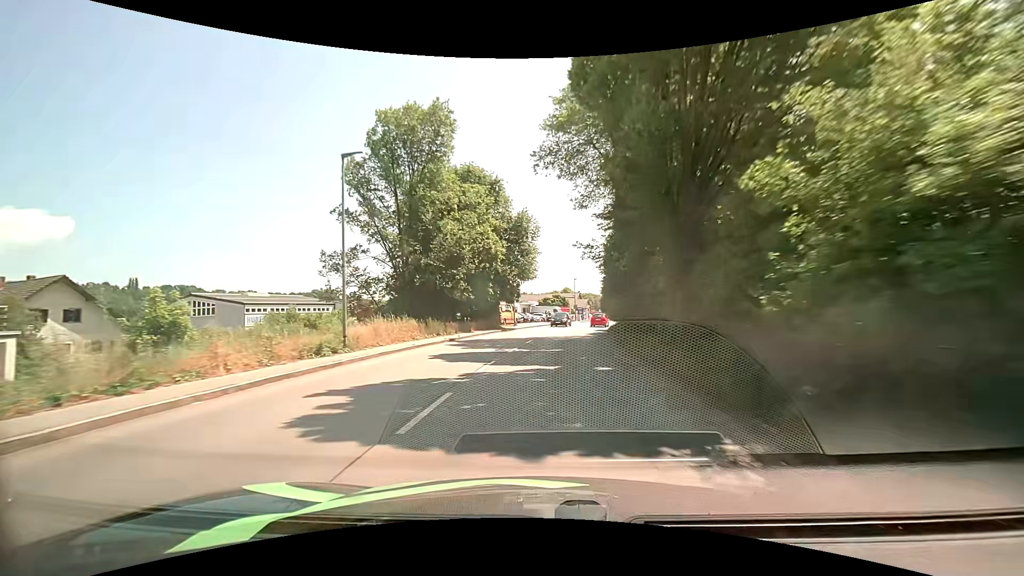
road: tertiary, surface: asphalt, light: Day
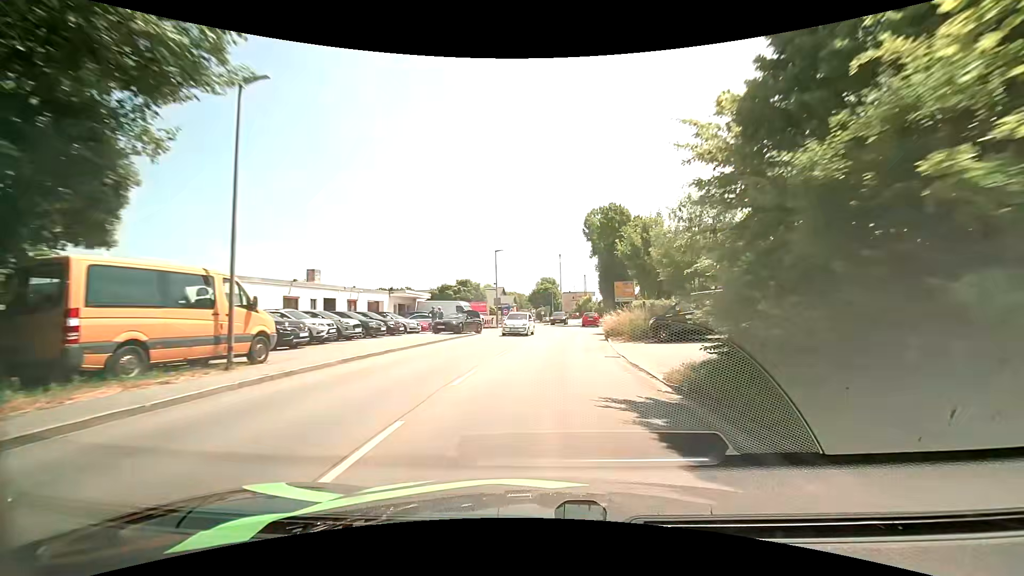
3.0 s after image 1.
(+3.1, +37.7) m; +10°
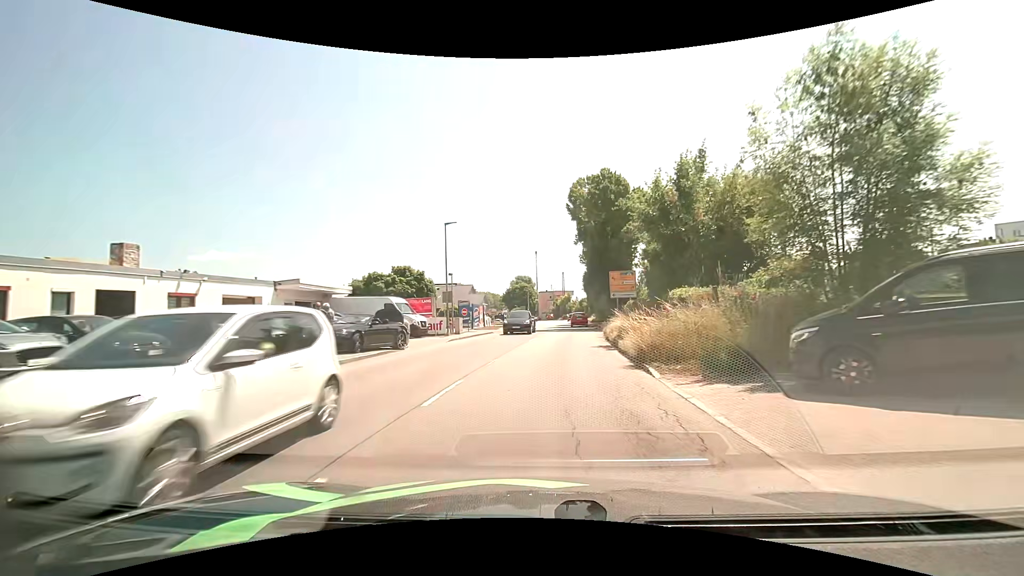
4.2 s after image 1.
(+0.3, +14.0) m; +3°
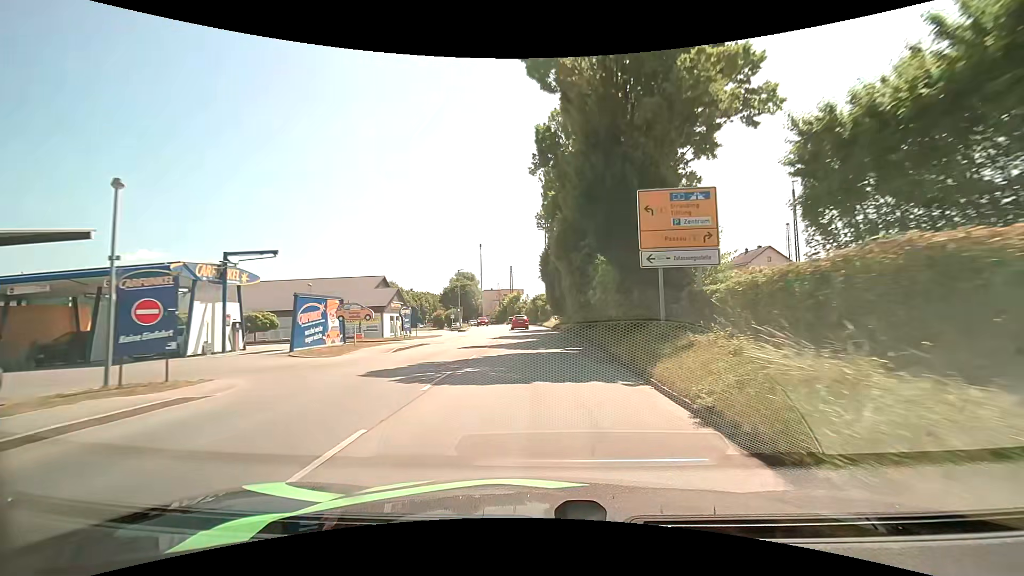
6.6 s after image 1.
(+1.5, +28.2) m; +6°
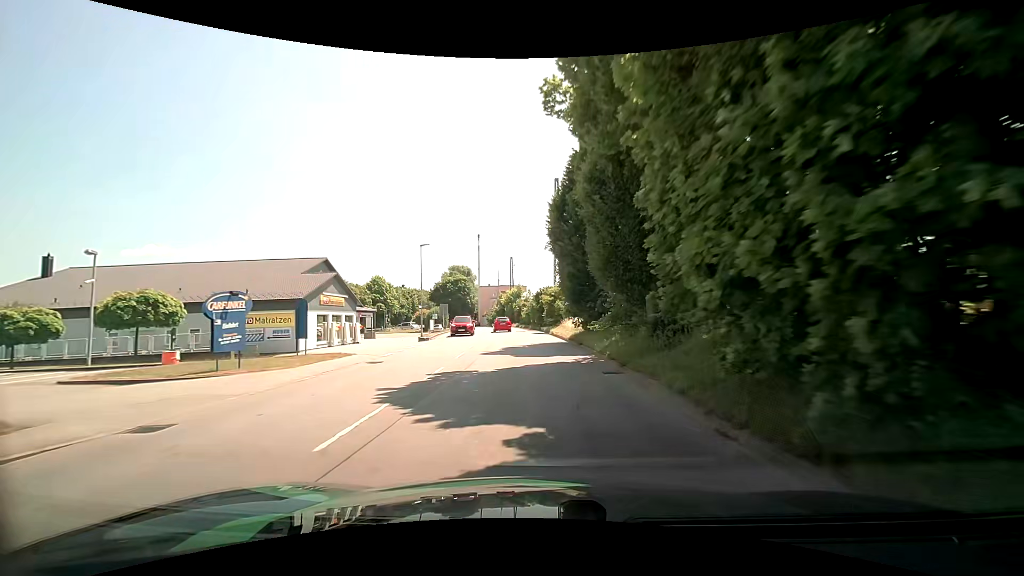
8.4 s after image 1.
(+0.1, +21.9) m; -1°
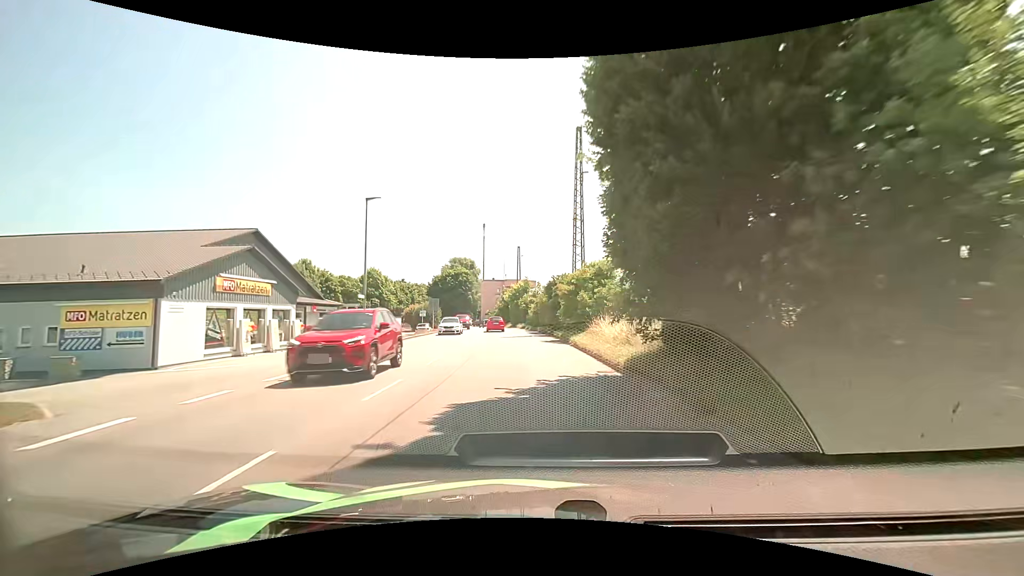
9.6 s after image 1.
(+0.1, +15.1) m; +1°
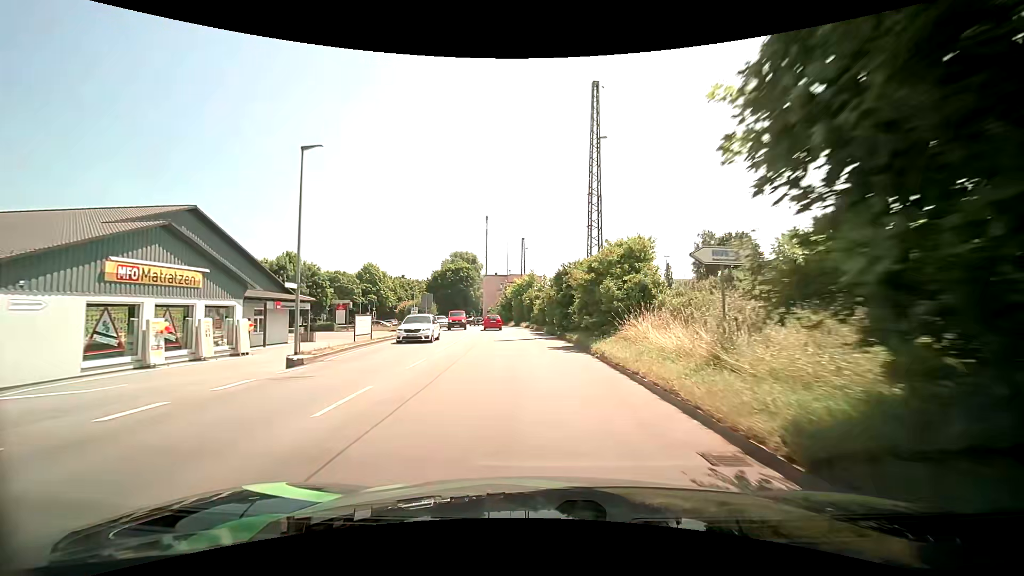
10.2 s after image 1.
(-0.1, +7.5) m; -2°
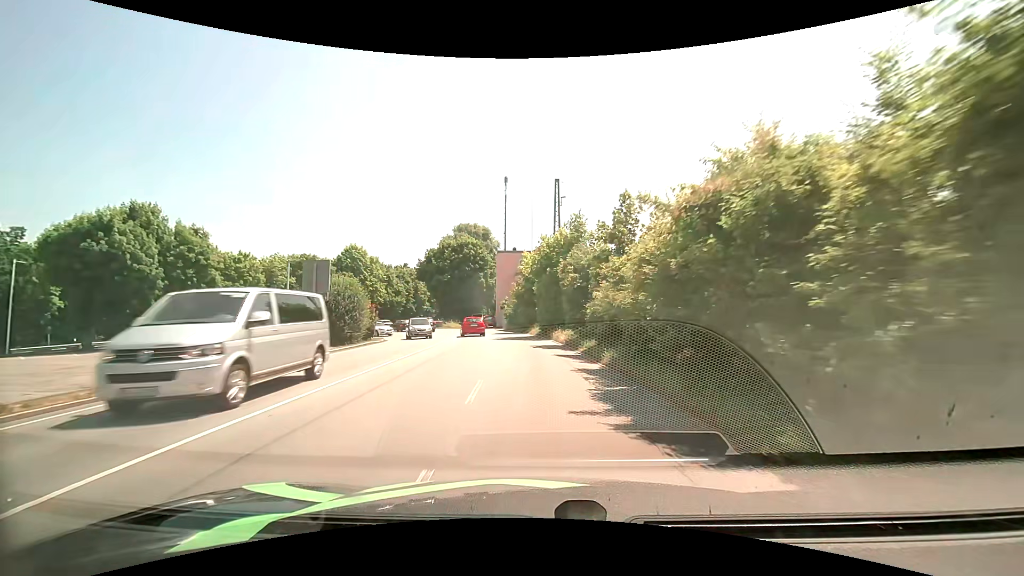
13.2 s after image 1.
(-0.8, +36.3) m; -3°
(0, +10) (0, +20) (-1, +30) (-2, +40) (-5, +50) (-9, +59) (-14, +67) (-19, +76) (-22, +86) (-22, +96) m
